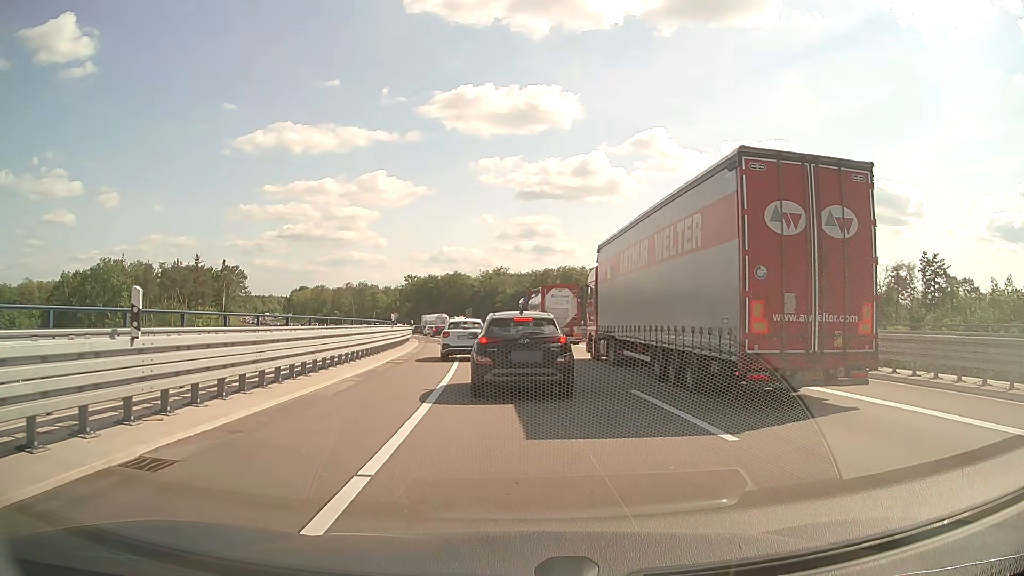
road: motorway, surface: asphalt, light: Day
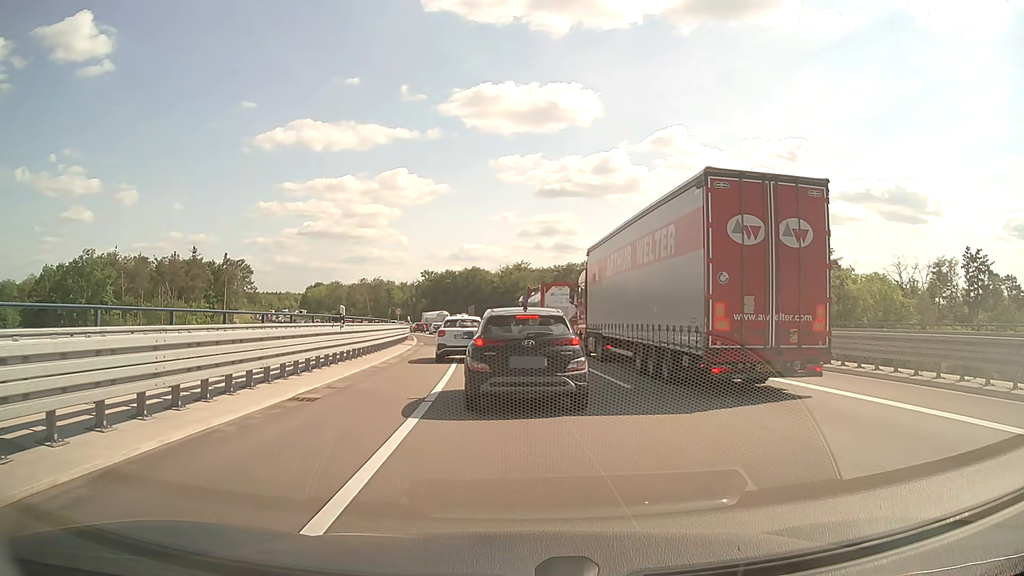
(-0.2, +11.7) m; -2°
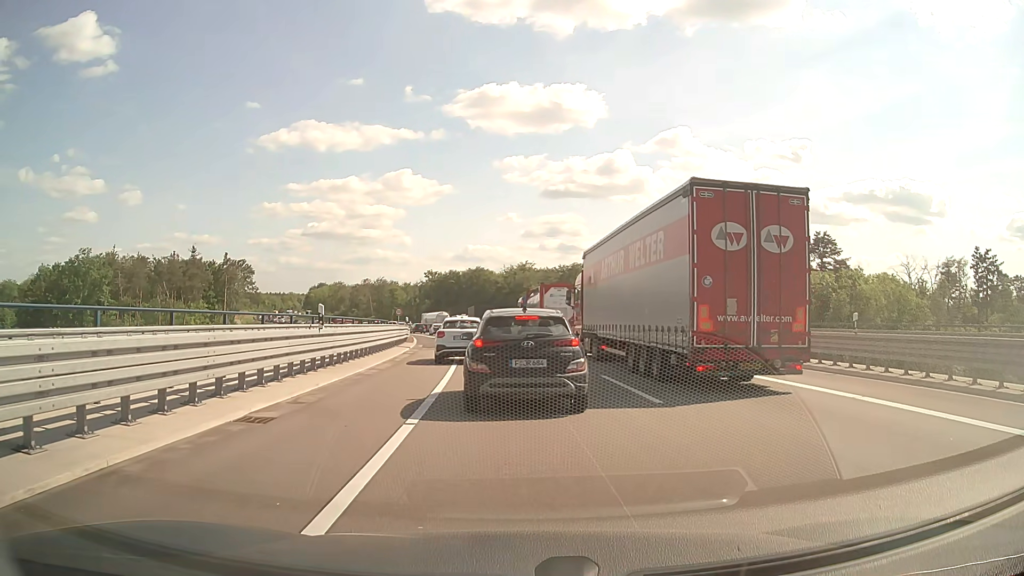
(0.0, +2.4) m; -1°
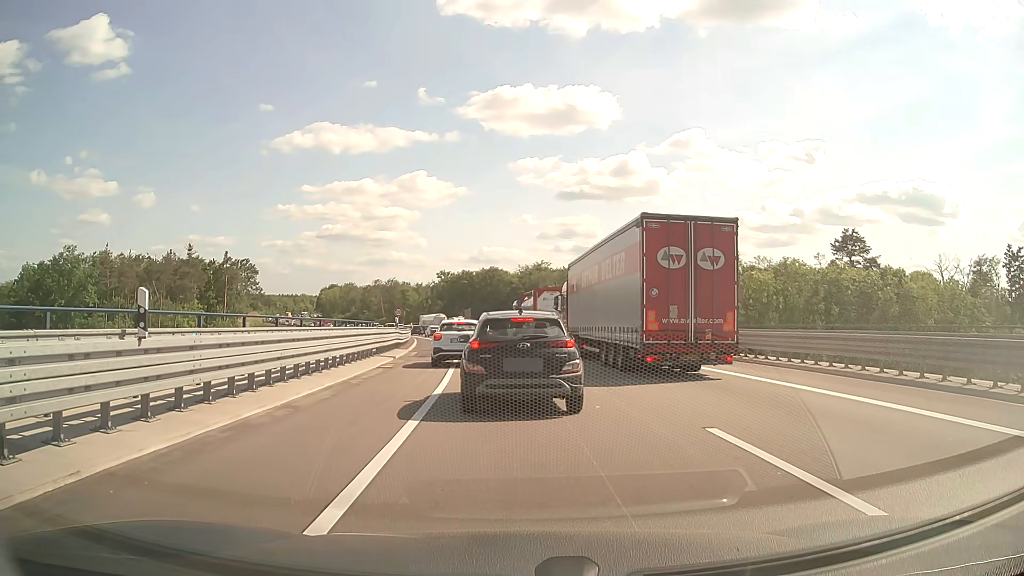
(-0.1, +8.5) m; -1°
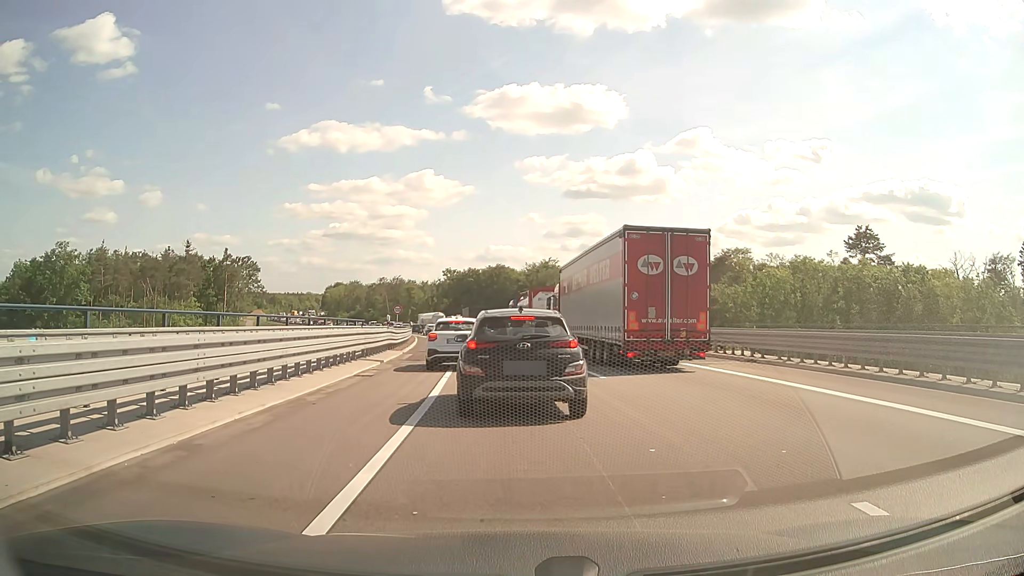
(0.0, +3.8) m; -1°
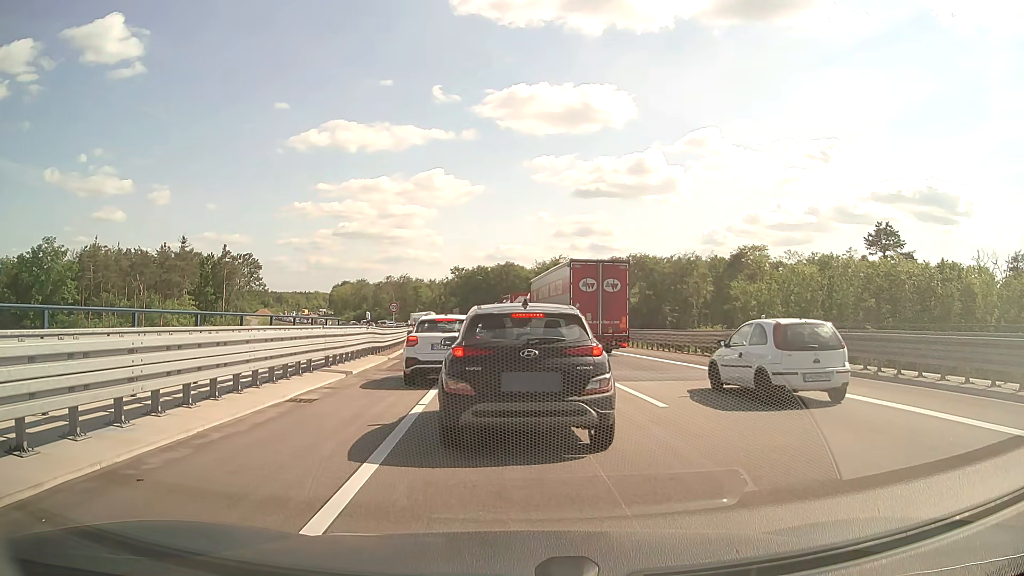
(0.0, +5.6) m; -1°
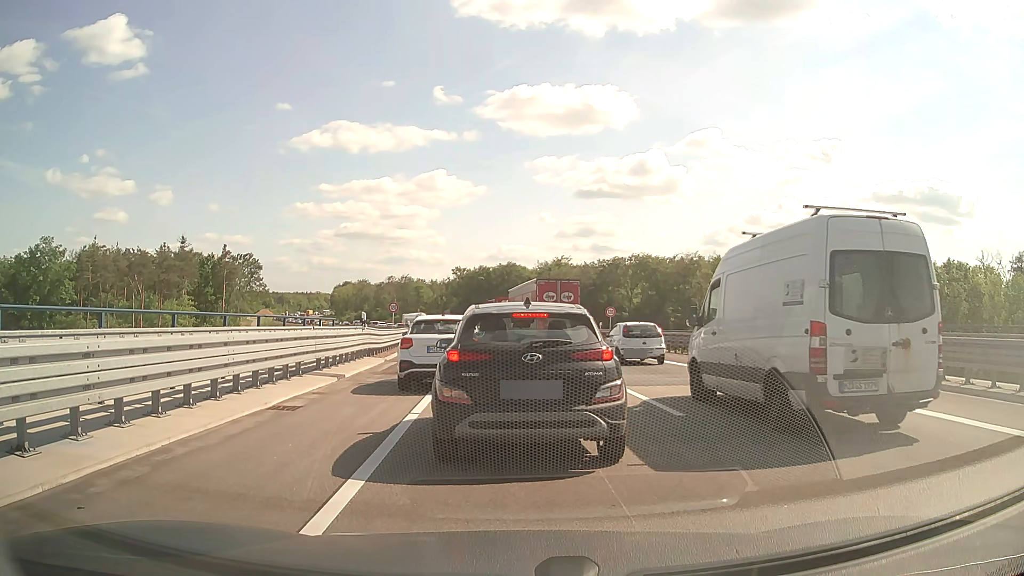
(0.0, +1.0) m; 0°
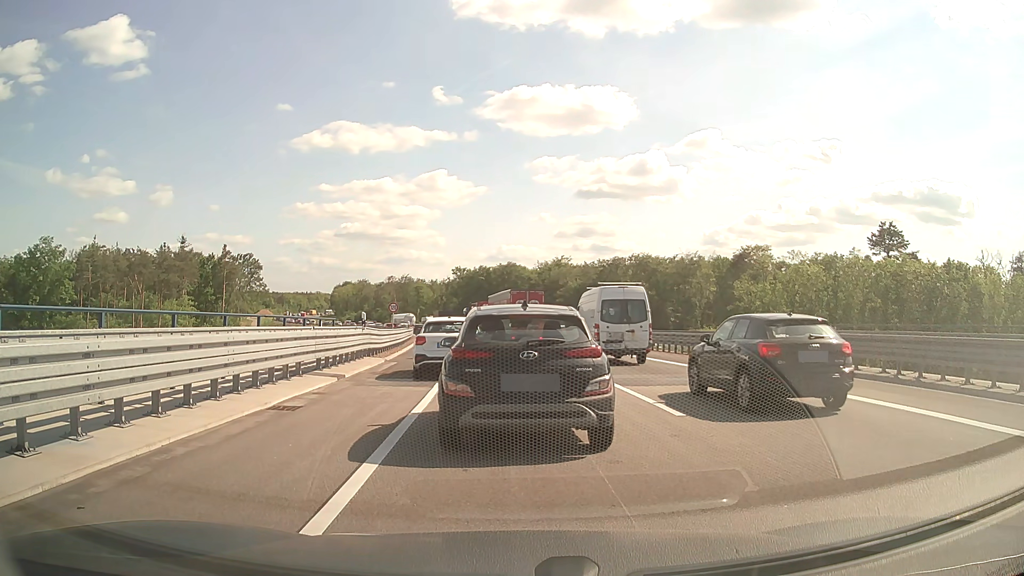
(0.0, 0.0) m; 0°
(0, +10) (0, +20) (-1, +30) (-2, +40) (-3, +50) (-4, +60) (-6, +70) (-8, +79) (-10, +89) (-12, +99) m
